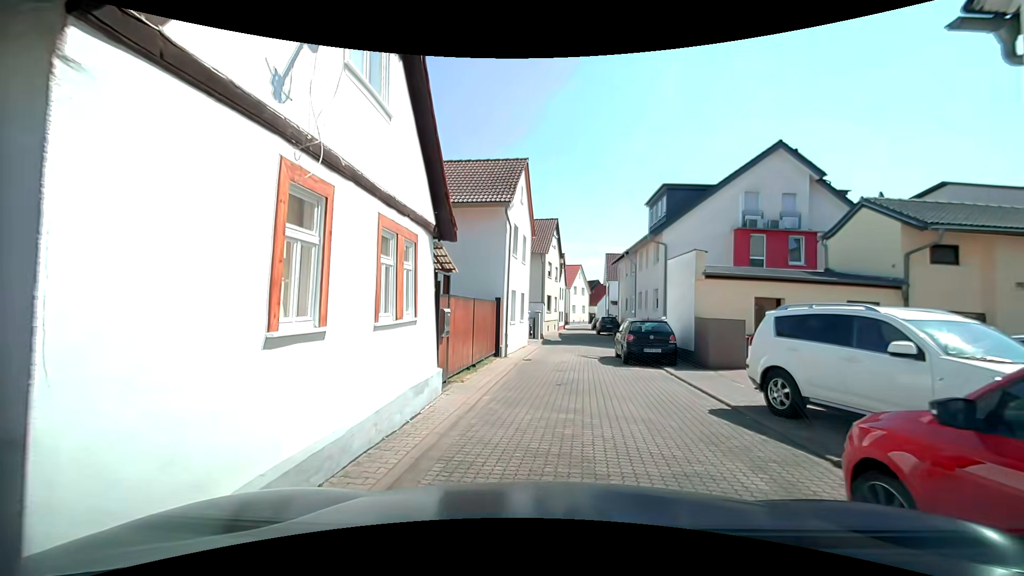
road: residential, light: Day
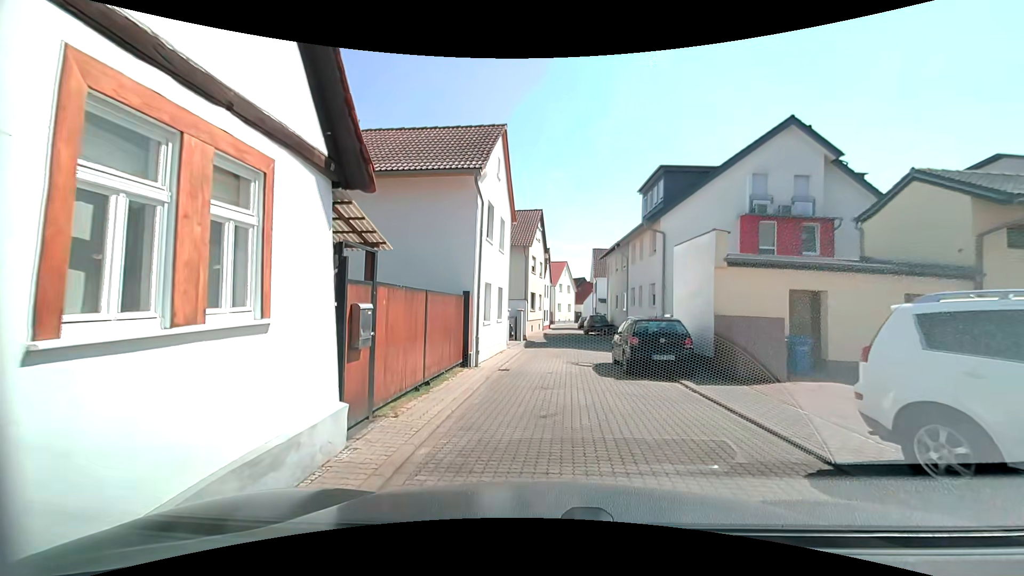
(-0.1, +3.5) m; +1°
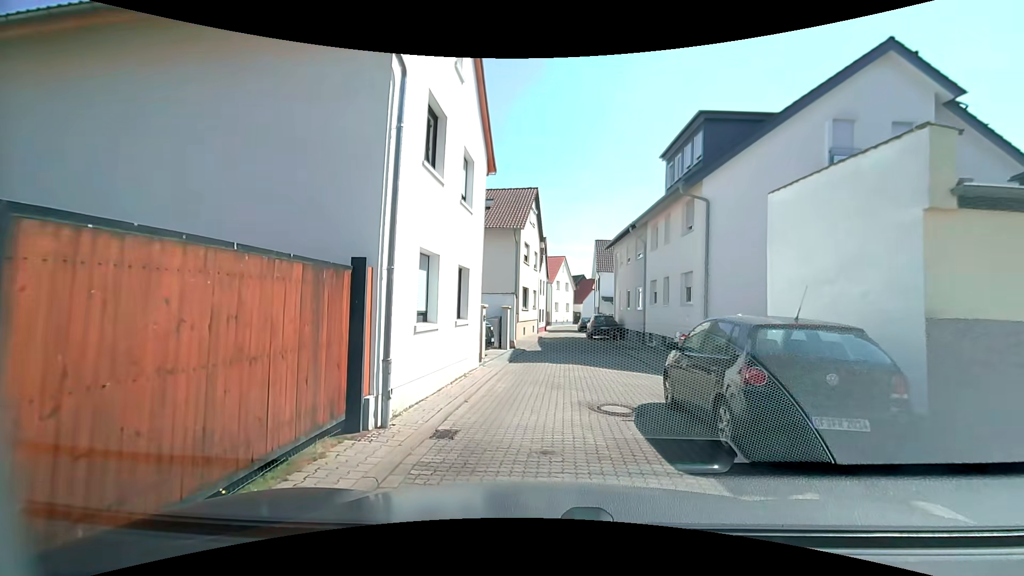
(0.0, +7.1) m; +1°
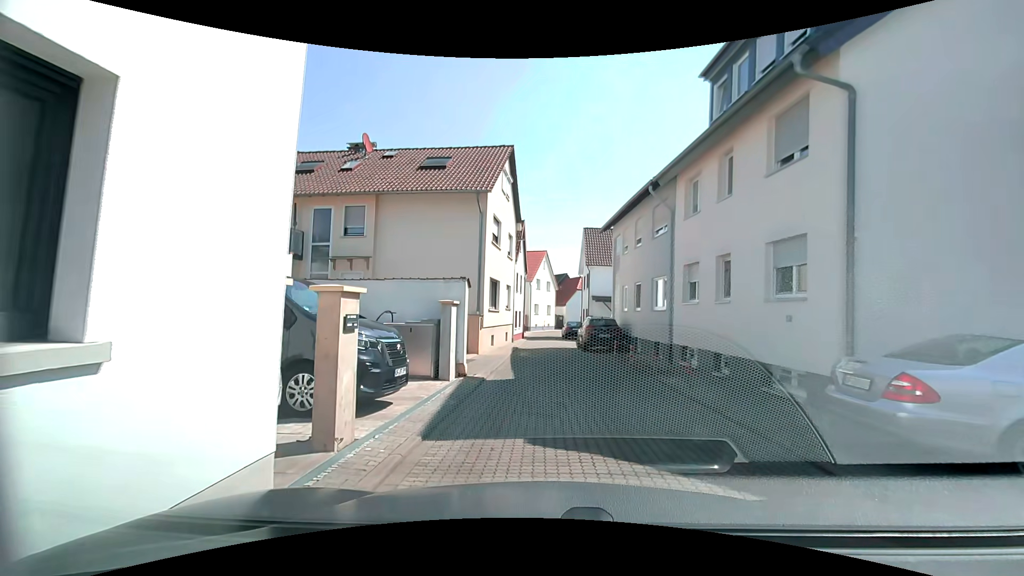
(-0.1, +9.1) m; +1°
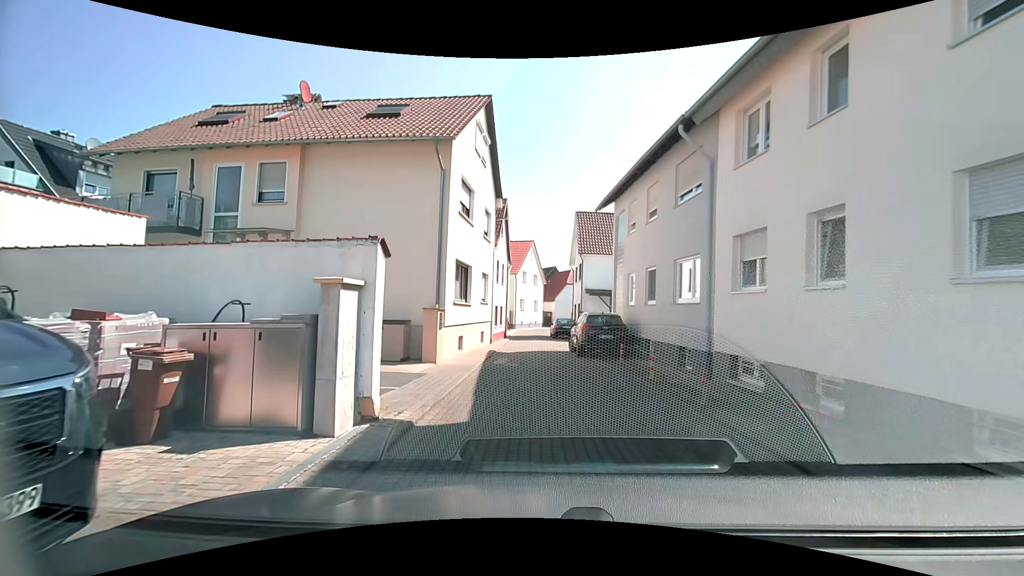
(+0.2, +5.4) m; +2°
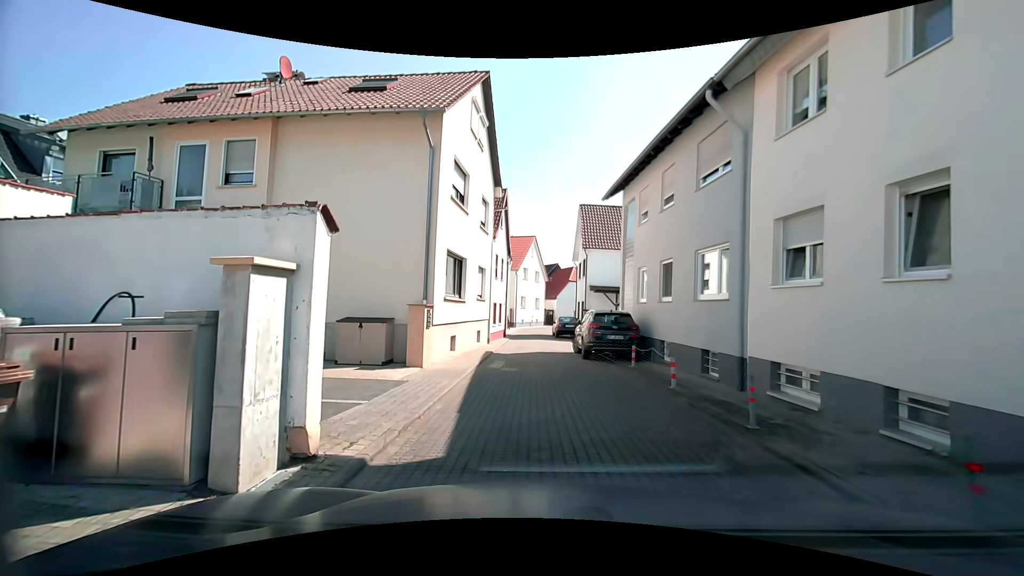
(0.0, +1.8) m; -1°
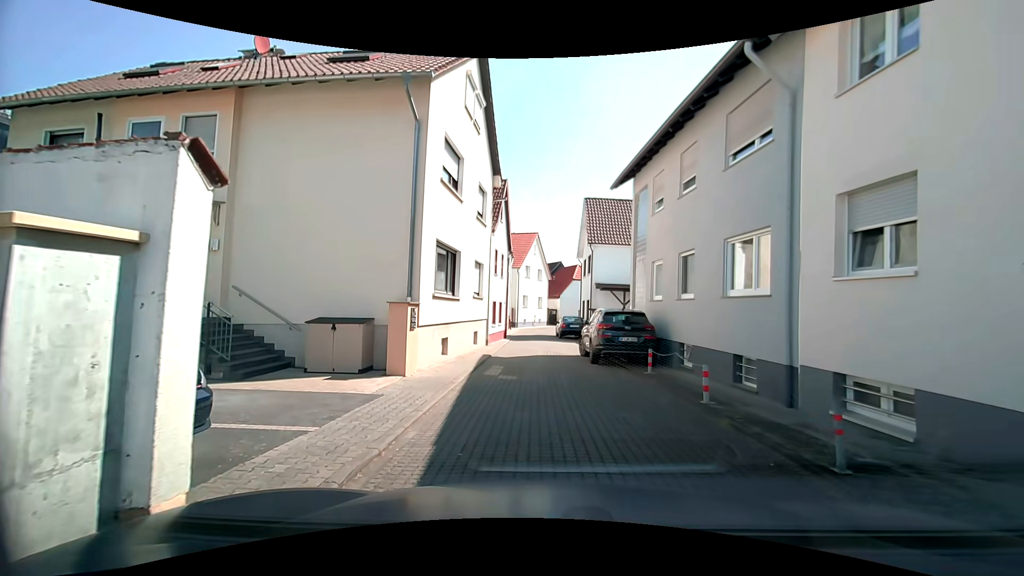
(0.0, +1.8) m; -2°
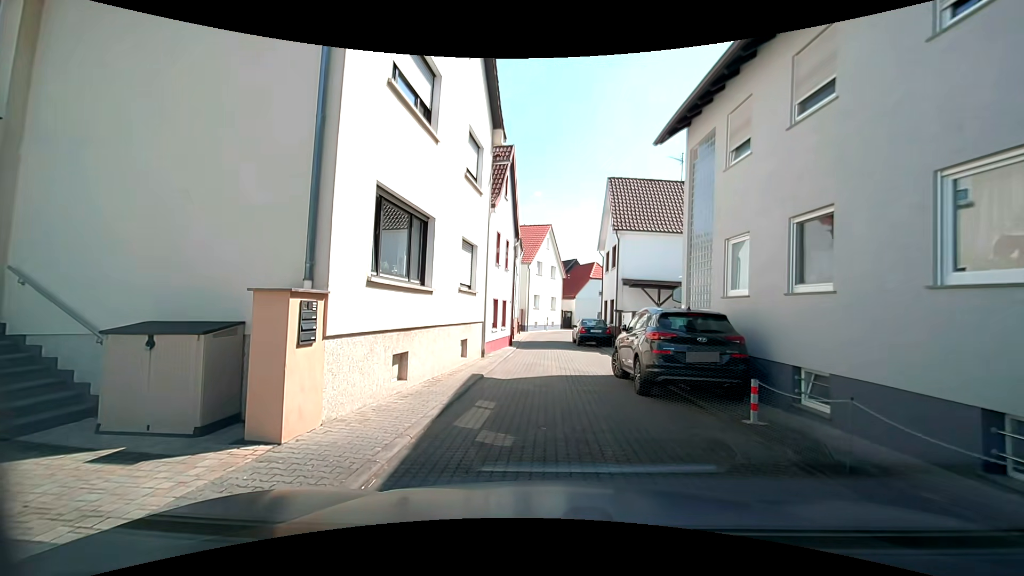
(+0.1, +5.4) m; 0°
